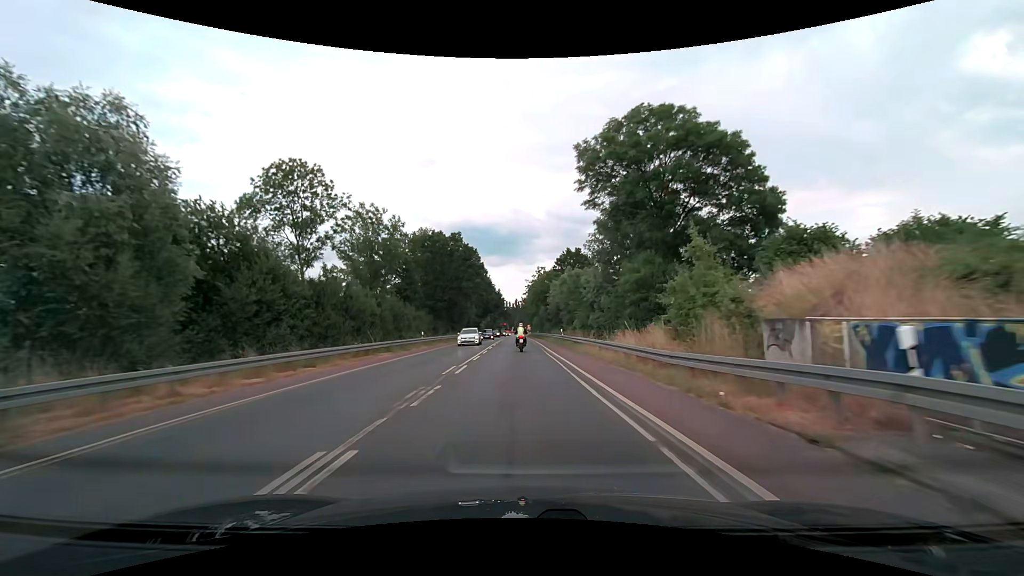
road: secondary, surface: asphalt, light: Day
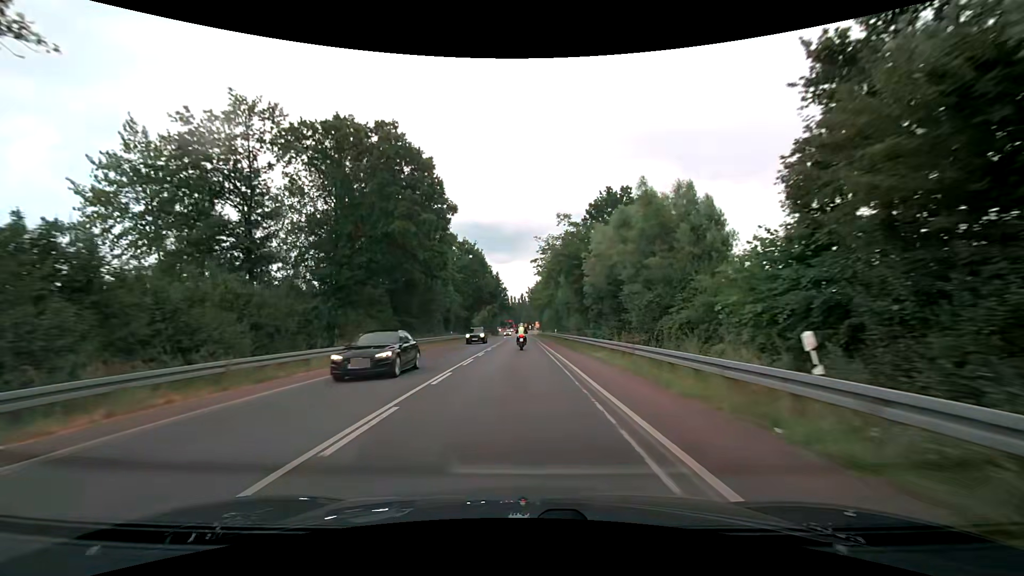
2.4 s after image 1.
(-0.3, +40.1) m; -1°
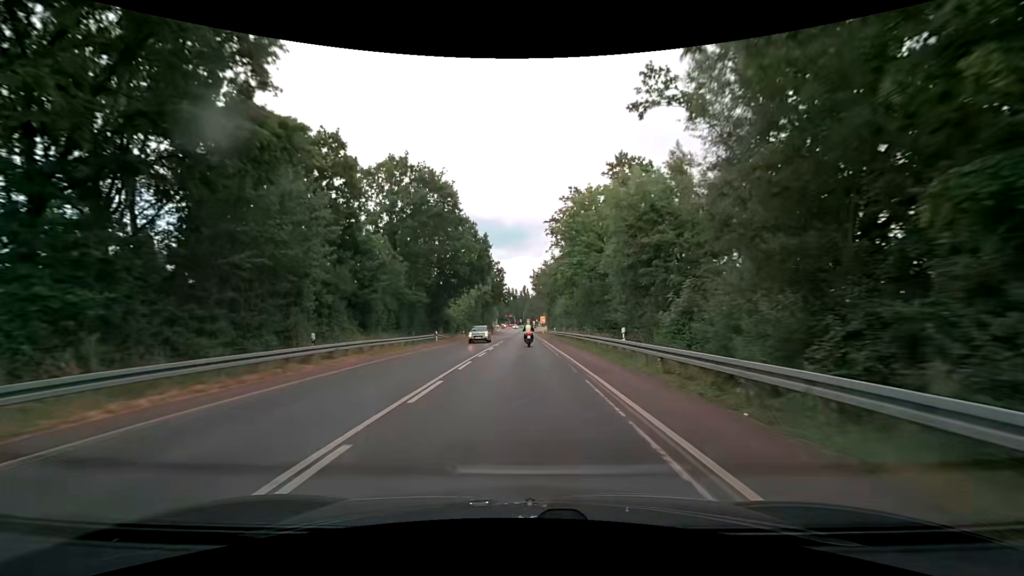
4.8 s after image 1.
(-0.5, +40.5) m; -1°
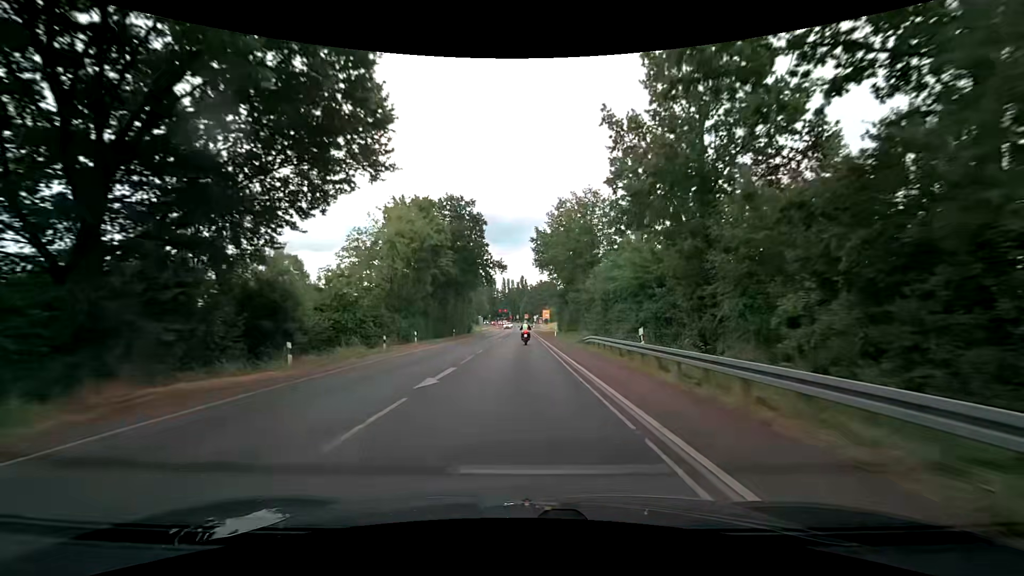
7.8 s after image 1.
(+0.5, +52.3) m; +1°
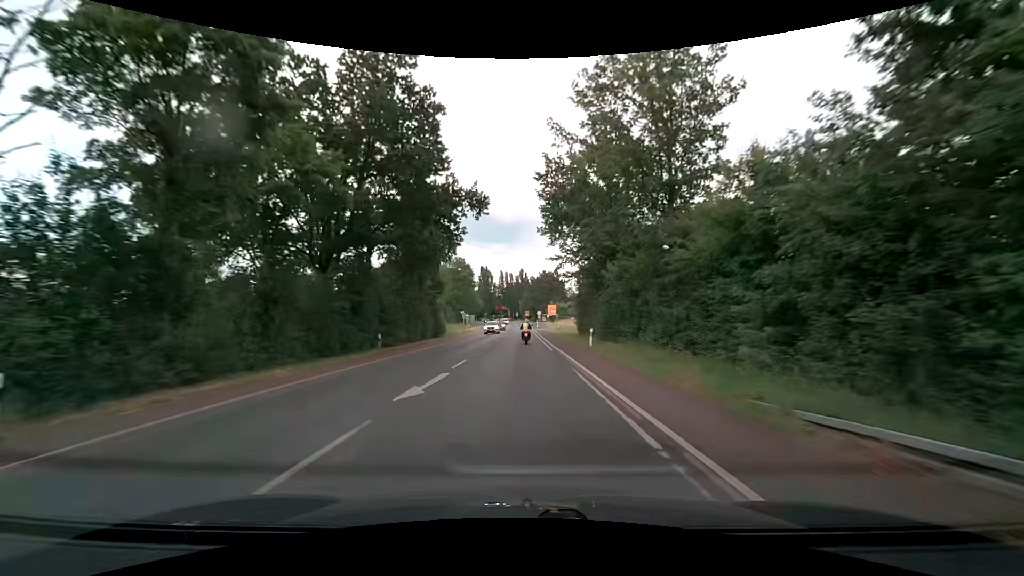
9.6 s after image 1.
(-0.1, +31.8) m; 0°
(0, +10) (0, +20) (0, +30) (0, +40) (0, +50) (0, +60) (0, +70) (0, +80) (0, +90) (0, +100) m
